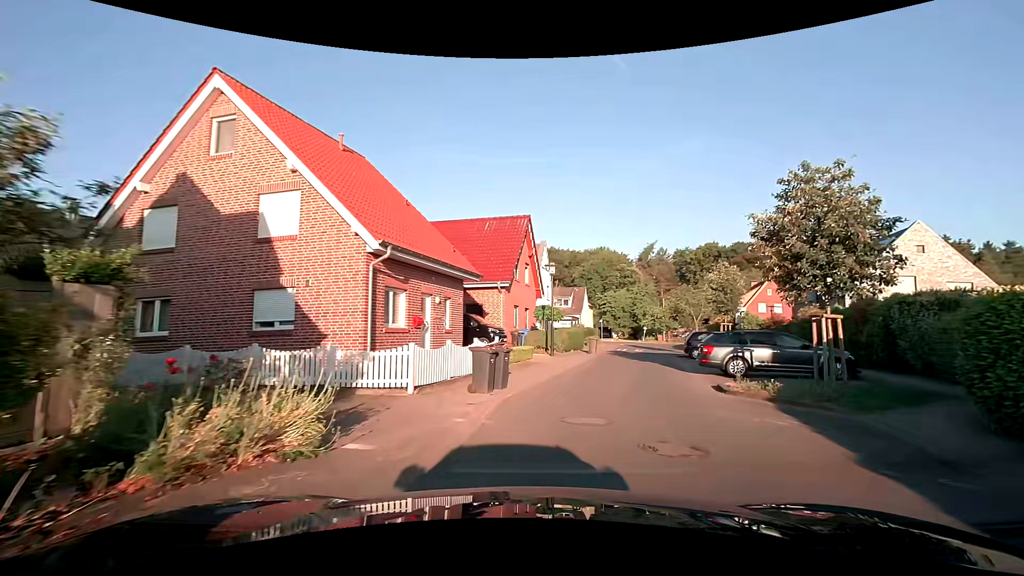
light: Day
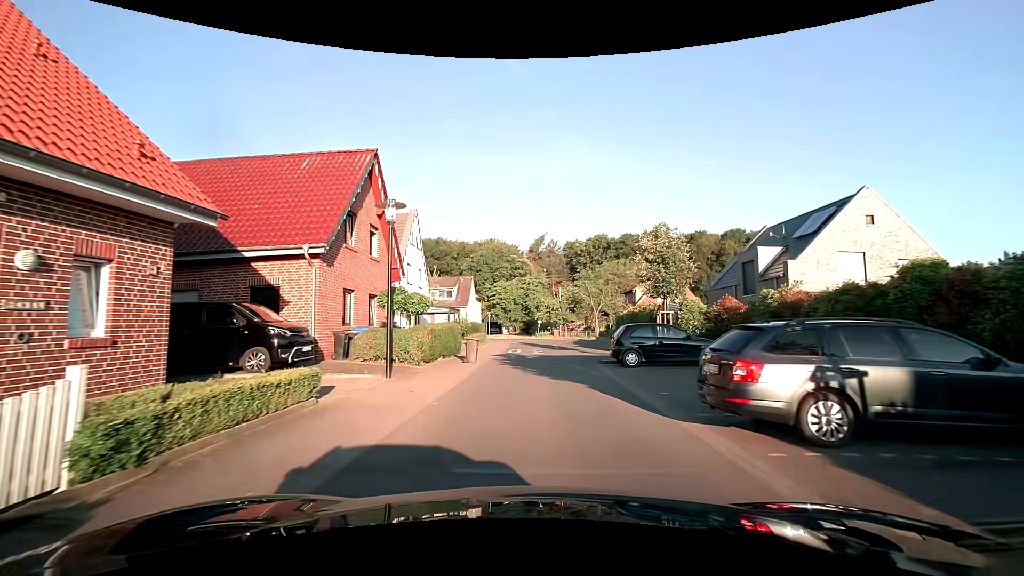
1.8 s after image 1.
(+1.5, +11.2) m; +12°
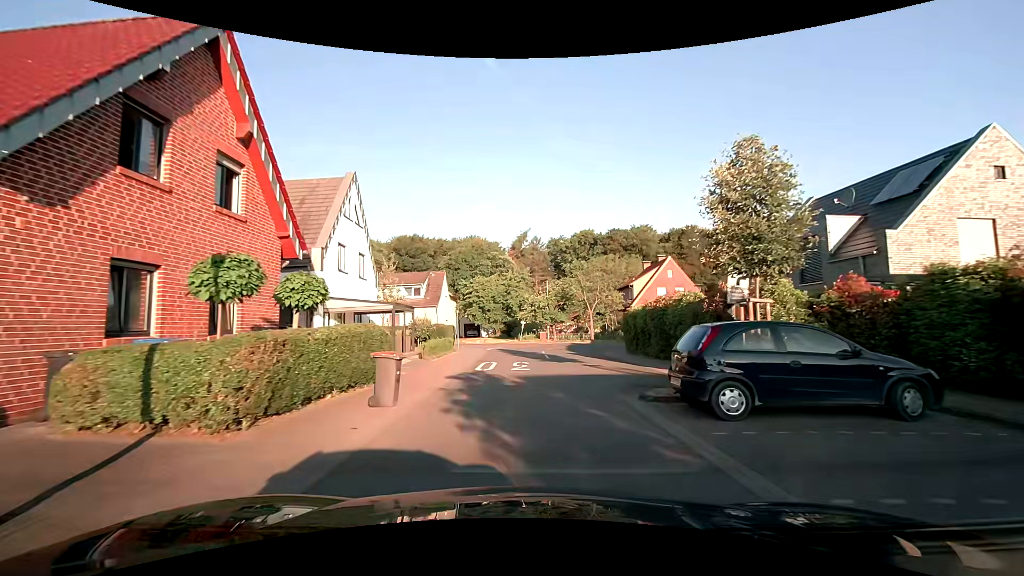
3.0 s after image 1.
(+0.2, +9.3) m; +2°
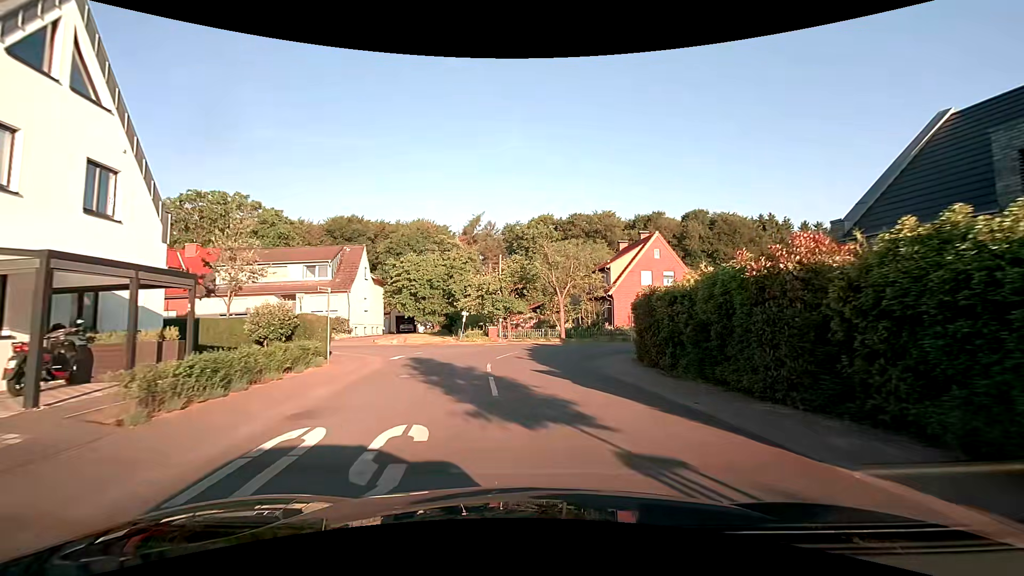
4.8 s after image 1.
(+0.4, +13.6) m; +6°
